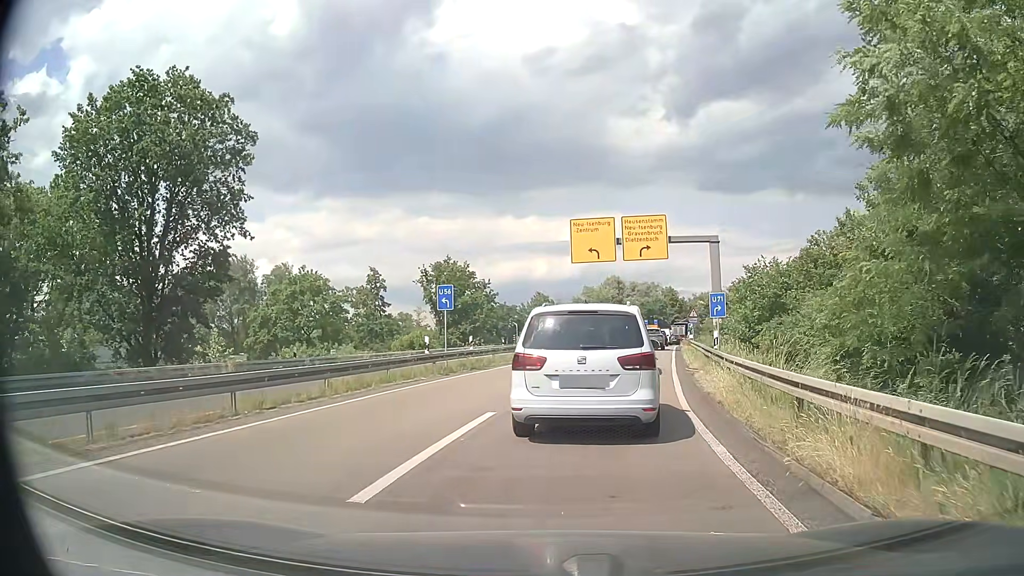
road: motorway_link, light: Day
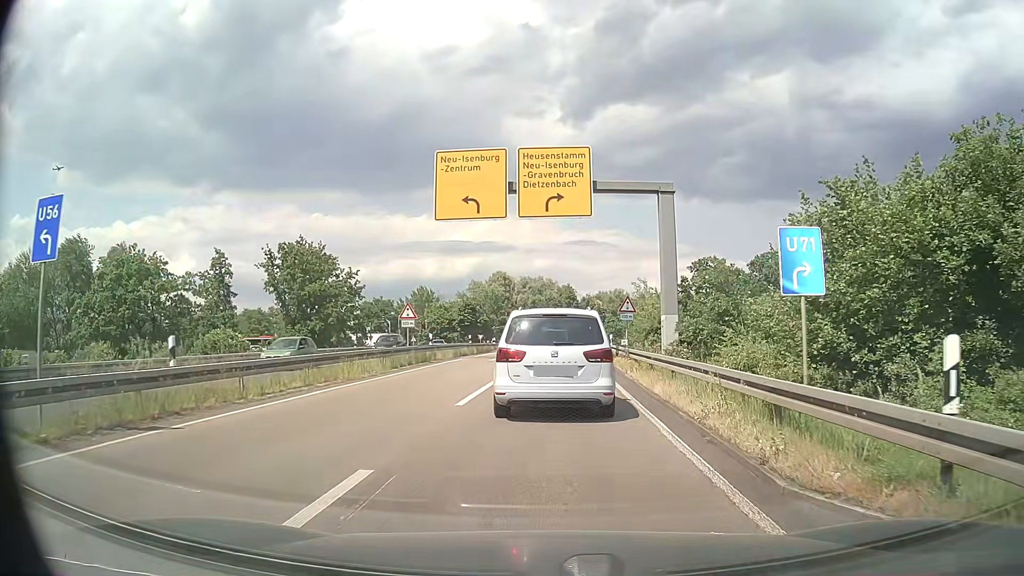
(+1.8, +17.2) m; +10°
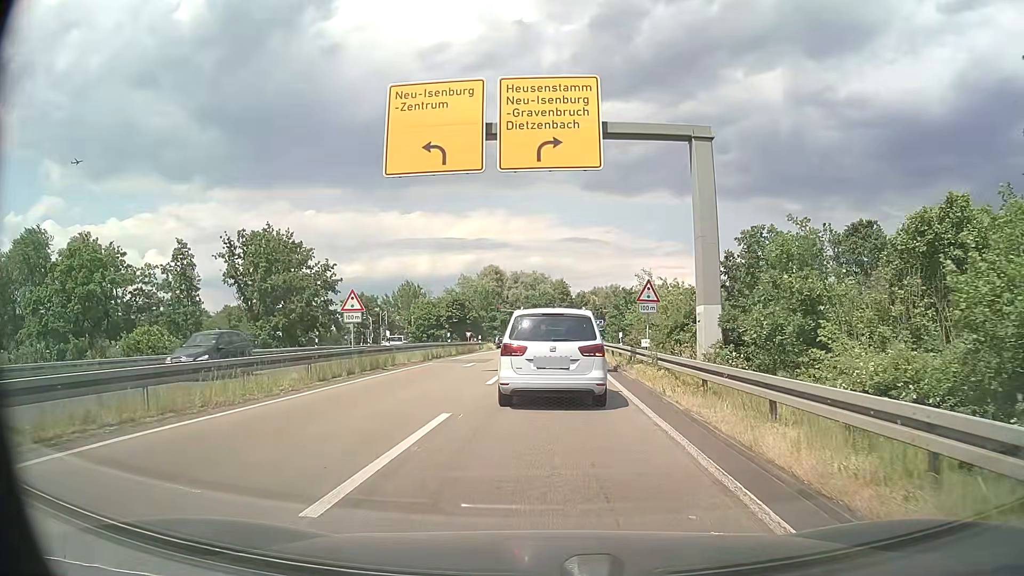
(+0.1, +7.8) m; +1°
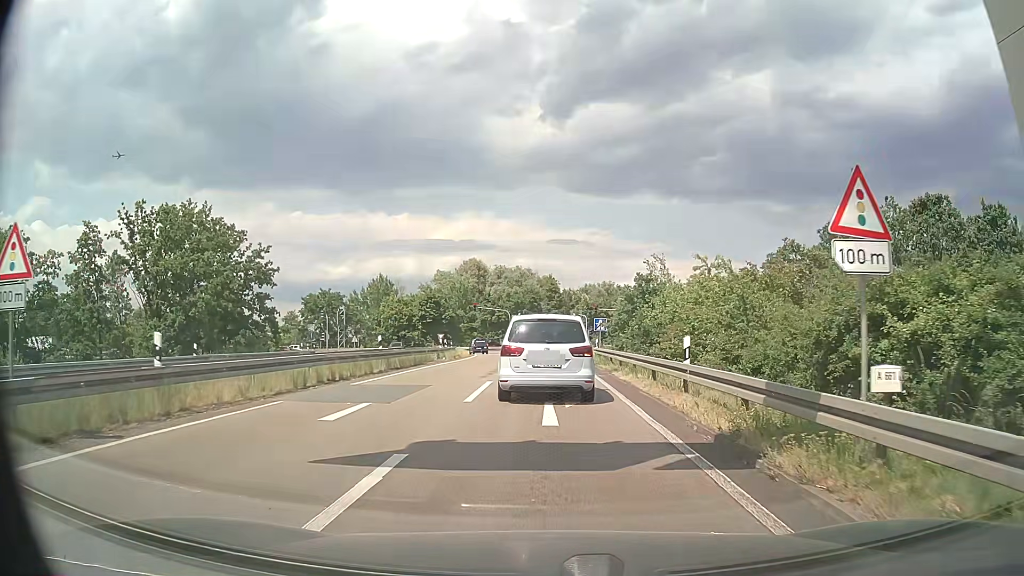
(+0.2, +15.5) m; +1°
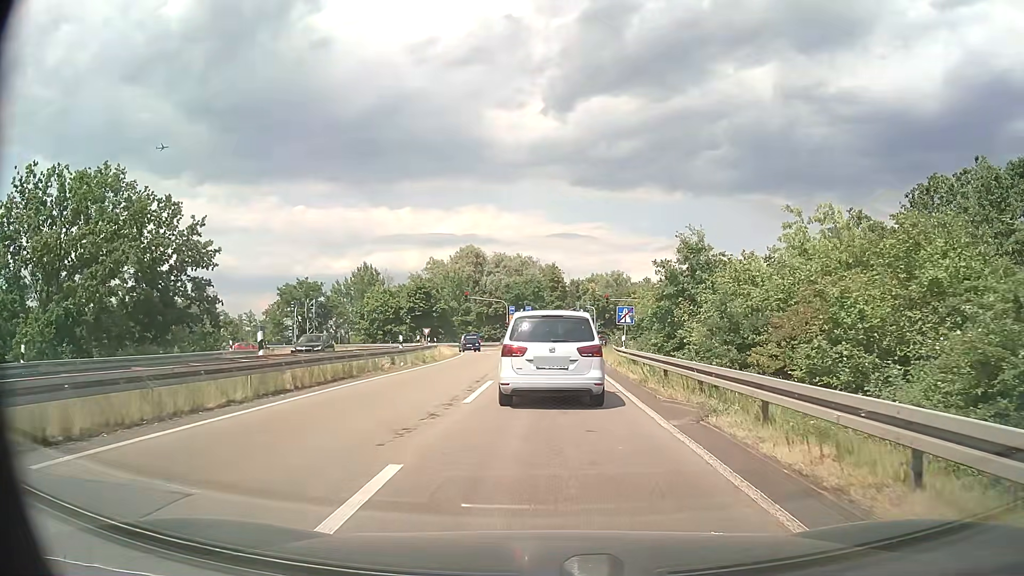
(-0.1, +12.6) m; 0°
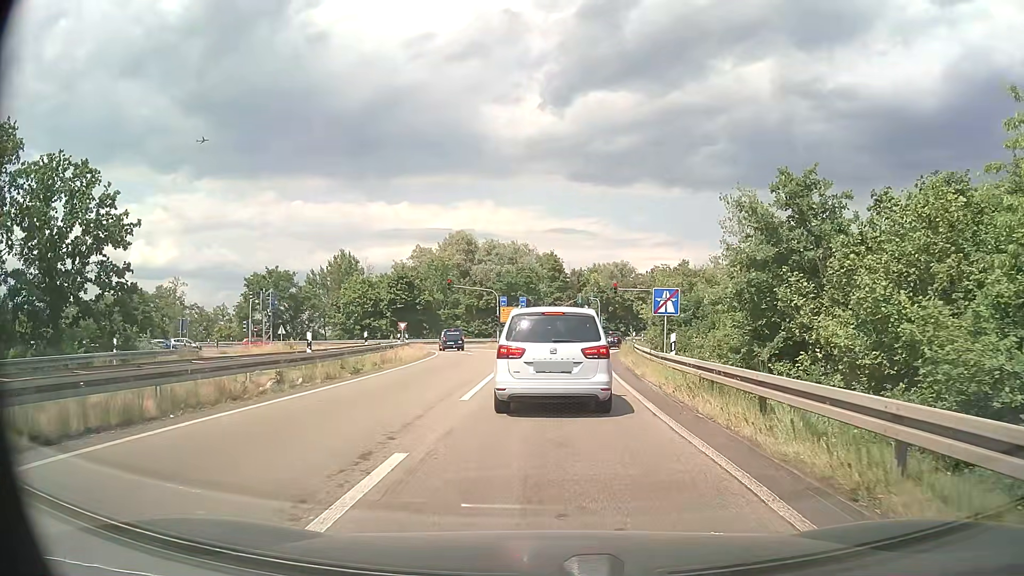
(0.0, +11.5) m; 0°
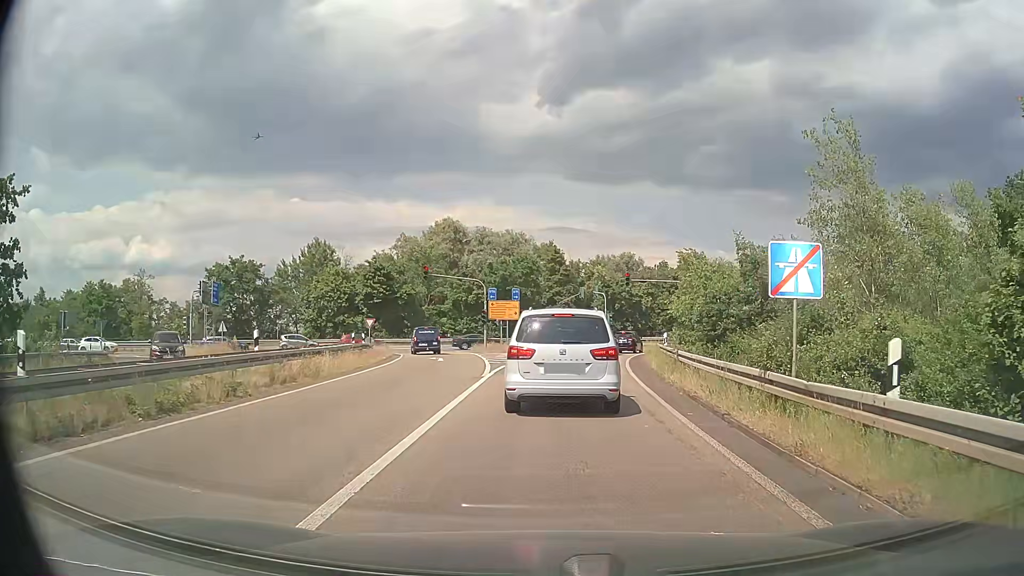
(0.0, +11.2) m; 0°
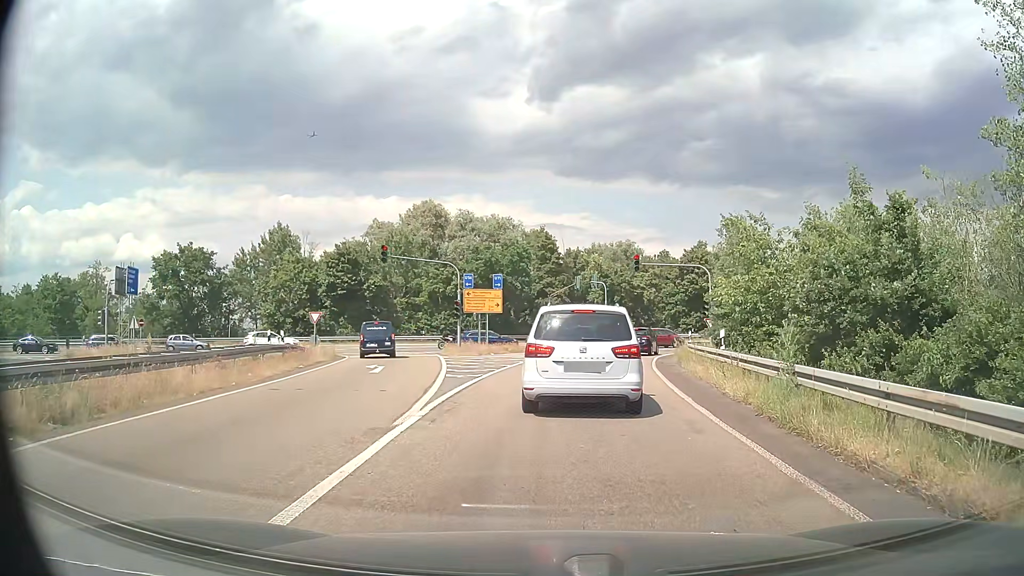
(+0.1, +10.8) m; +1°
(0, +10) (+1, +20) (+2, +30) (+4, +40) (+8, +49) (+15, +56) (+23, +61) (+33, +65) (+42, +69) (+51, +72) m
